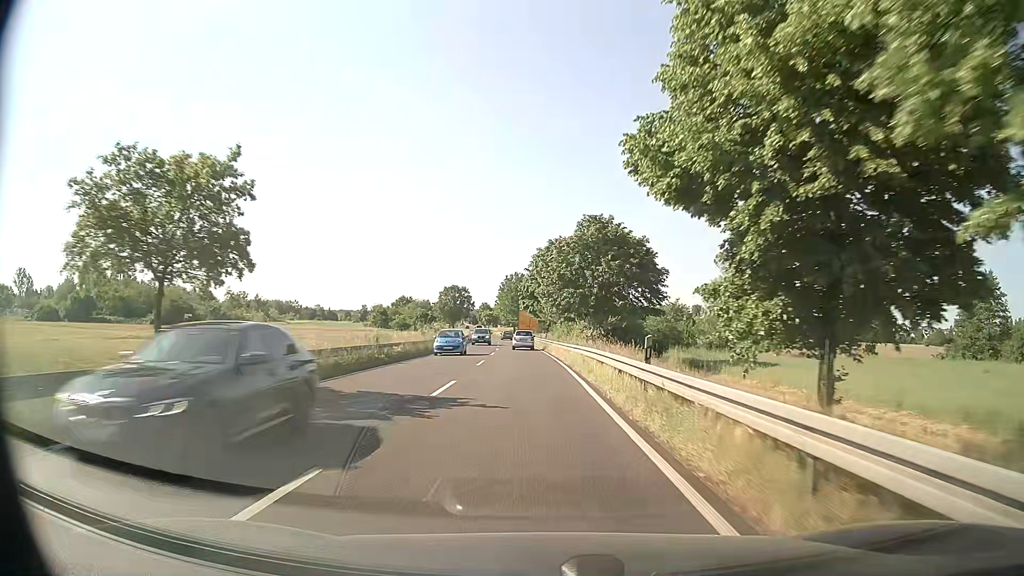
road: primary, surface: asphalt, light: Day
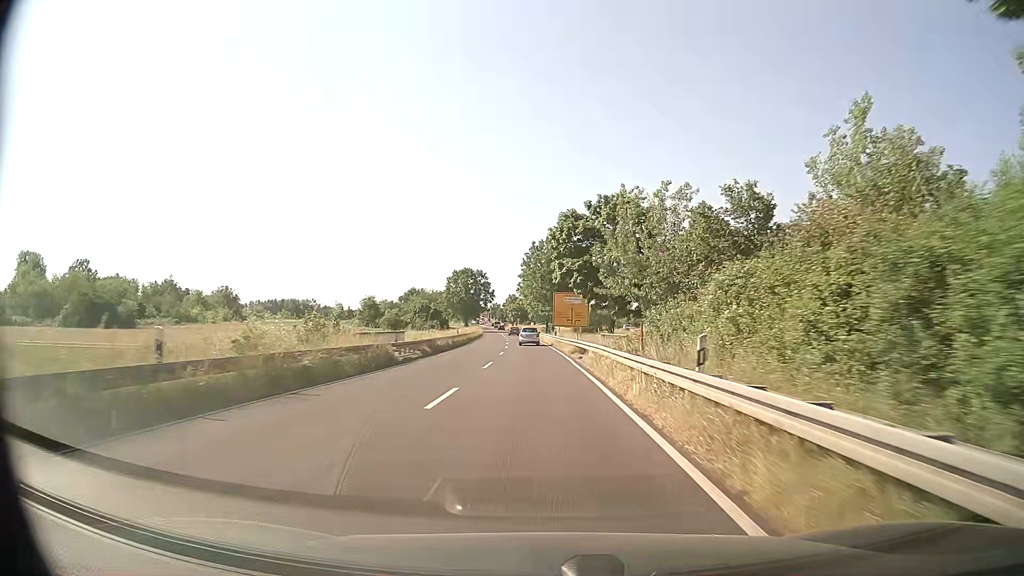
(-1.2, +51.1) m; -3°
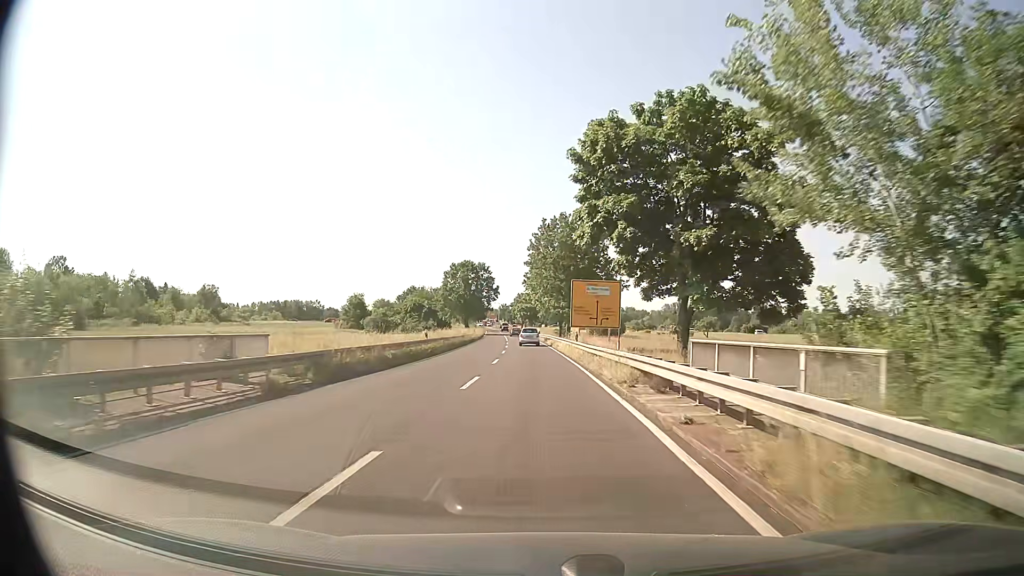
(-0.1, +20.2) m; -1°
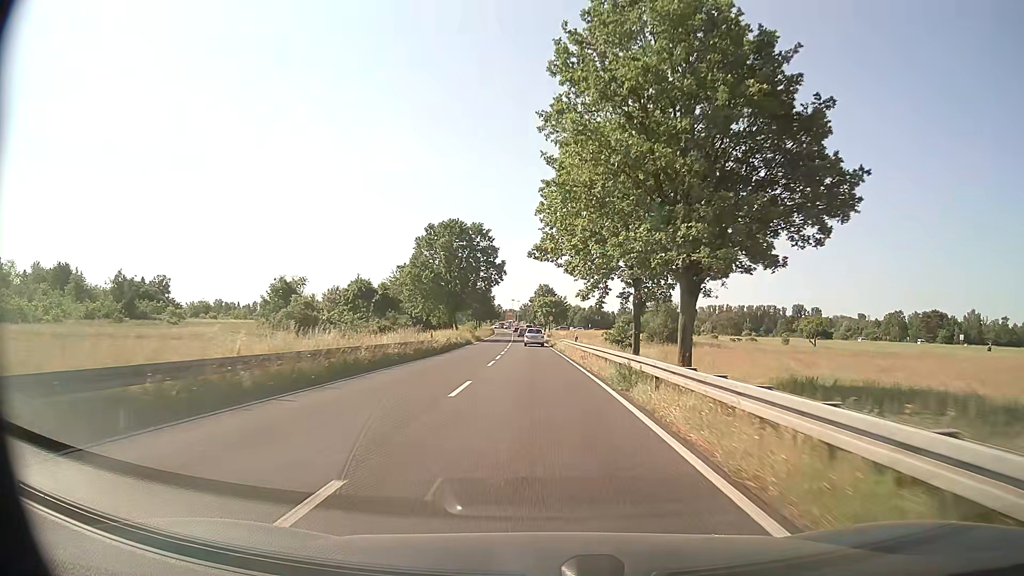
(-1.0, +49.8) m; -2°
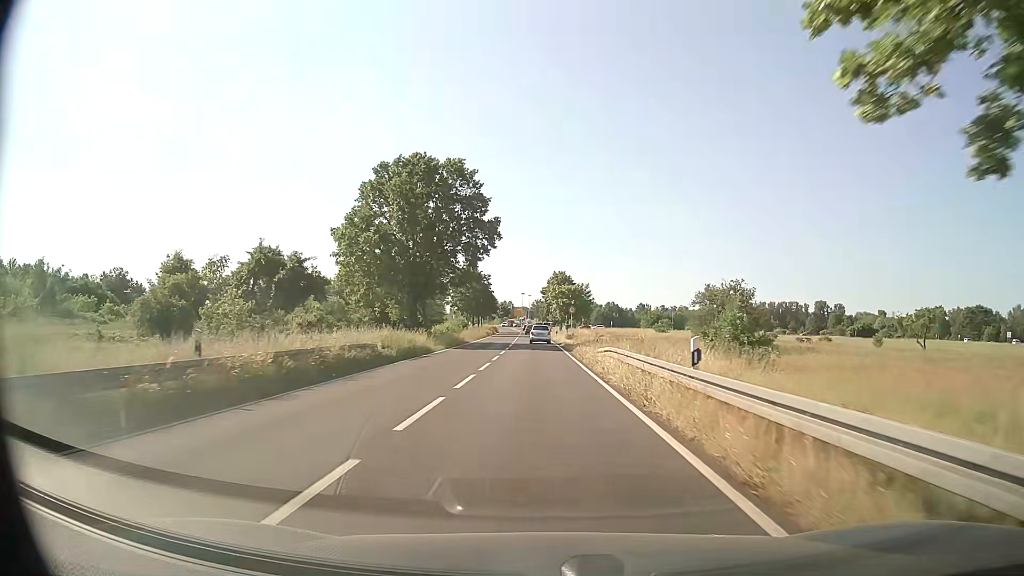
(-0.4, +29.2) m; -1°
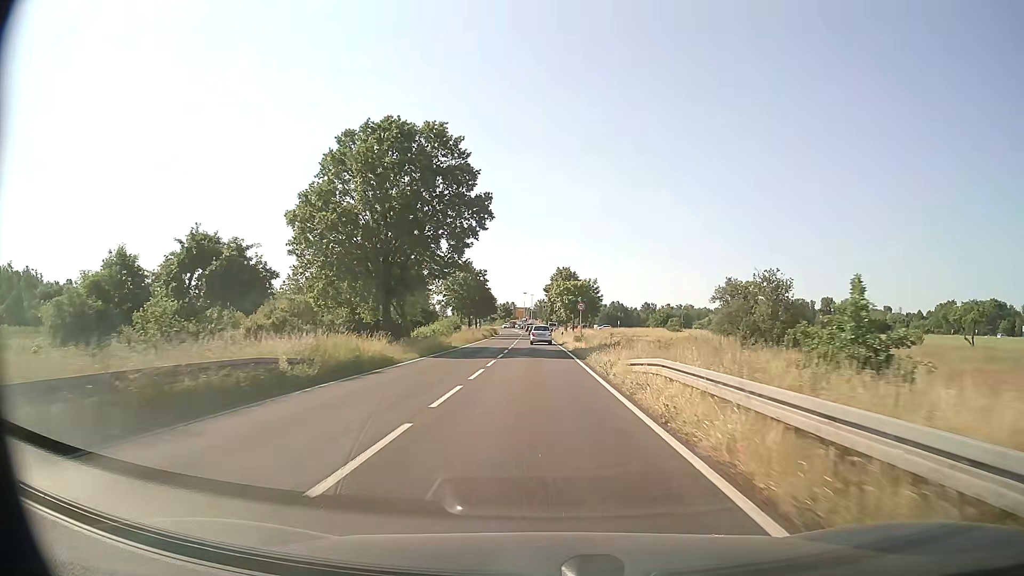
(0.0, +9.4) m; 0°
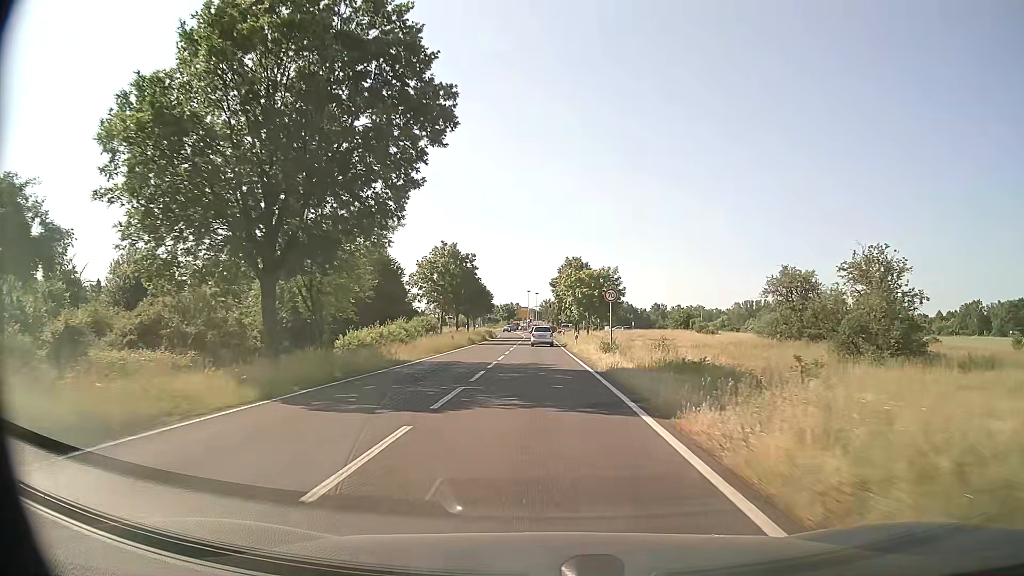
(-0.3, +18.3) m; -1°
(0, +10) (0, +20) (0, +30) (0, +40) (0, +50) (-1, +60) (-1, +70) (-1, +80) (-1, +90) (-1, +100) m
